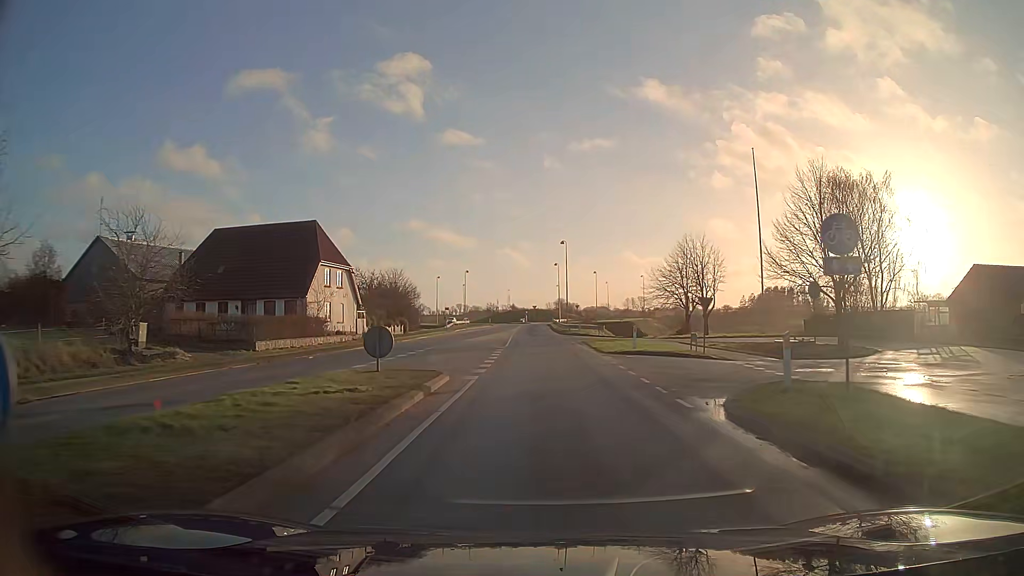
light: Day
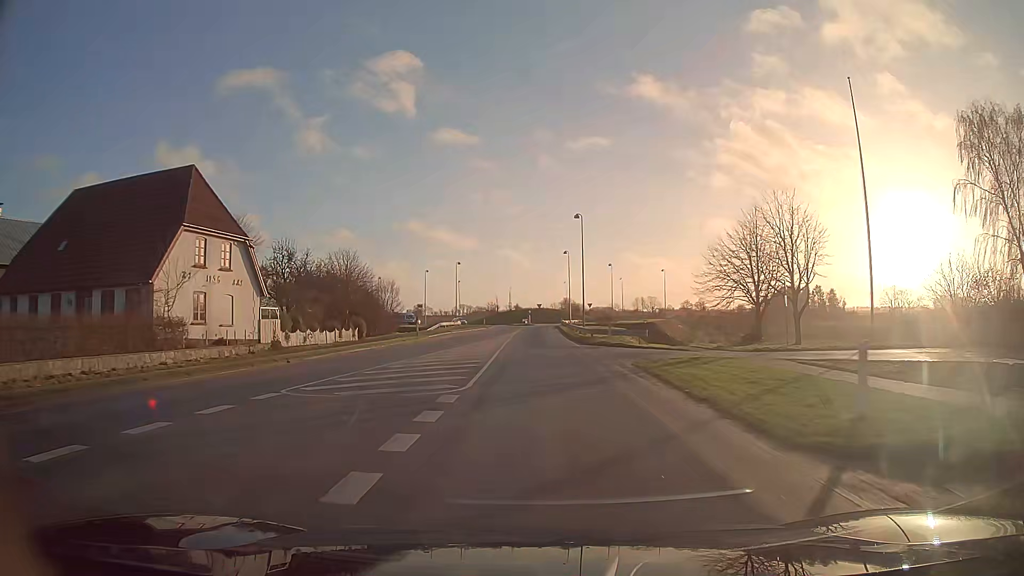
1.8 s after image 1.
(0.0, +20.0) m; 0°
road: secondary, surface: asphalt
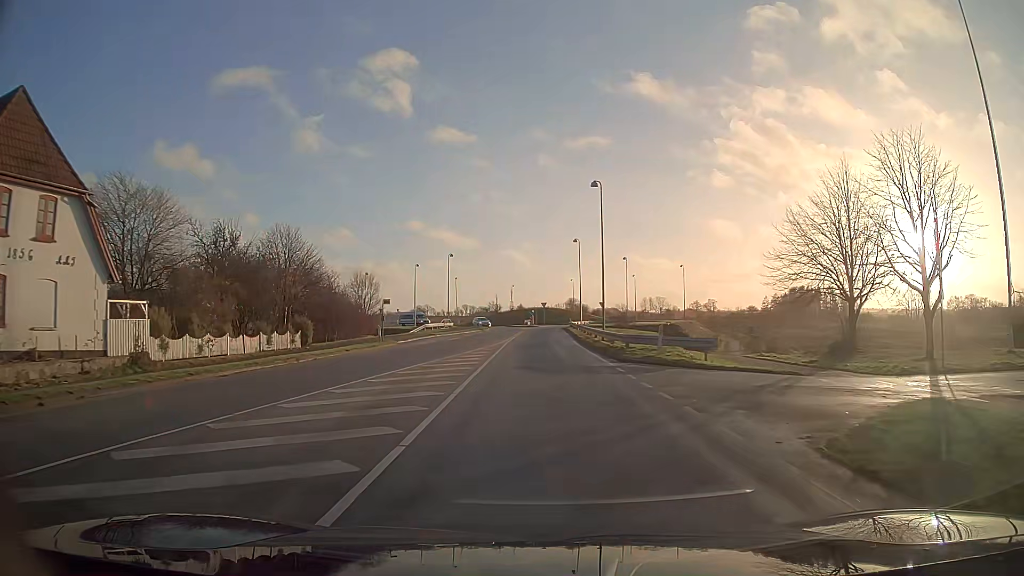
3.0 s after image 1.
(0.0, +13.7) m; -1°
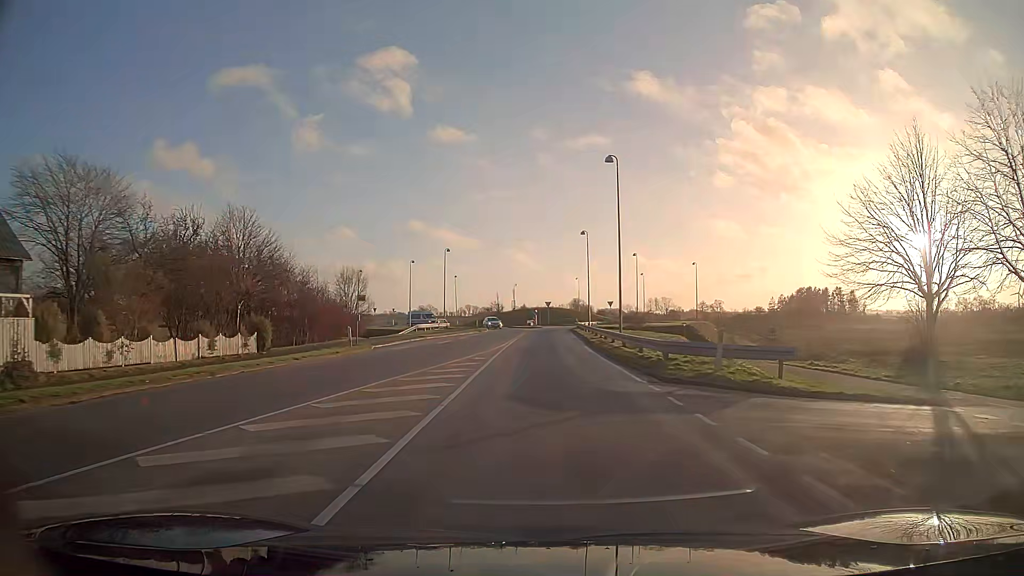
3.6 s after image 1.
(0.0, +6.8) m; 0°
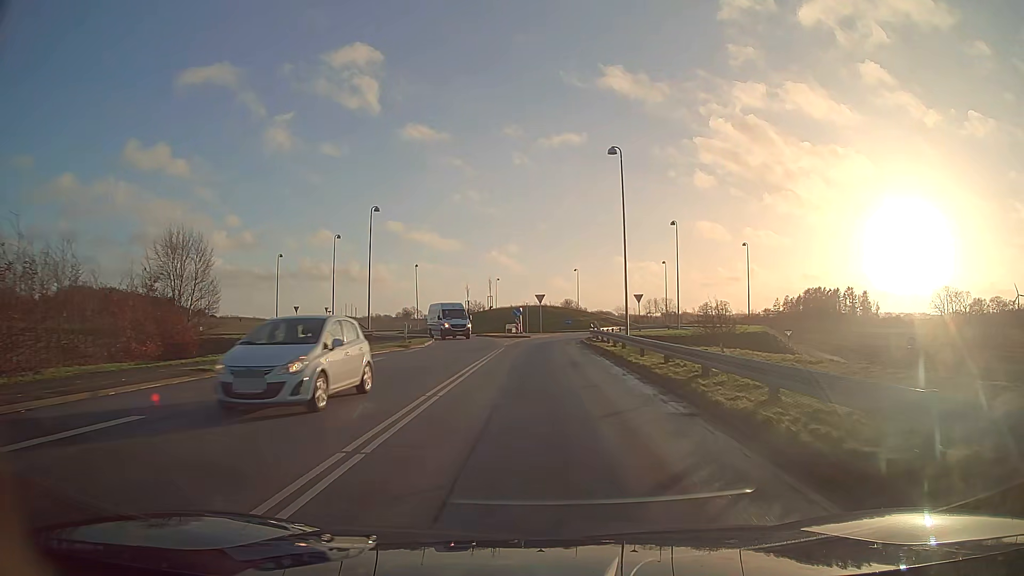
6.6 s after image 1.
(+0.2, +32.7) m; +1°
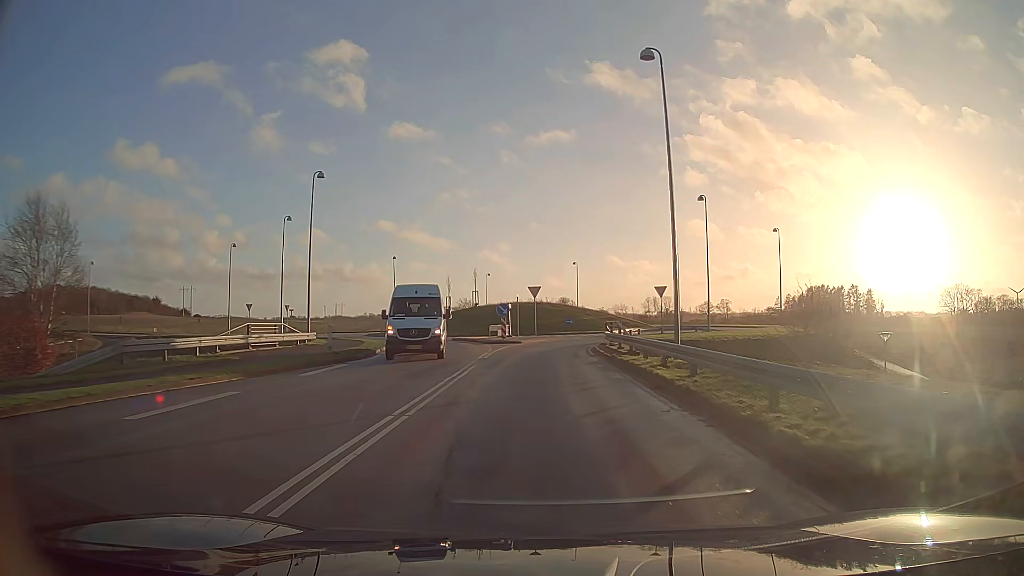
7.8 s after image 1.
(0.0, +12.3) m; 0°
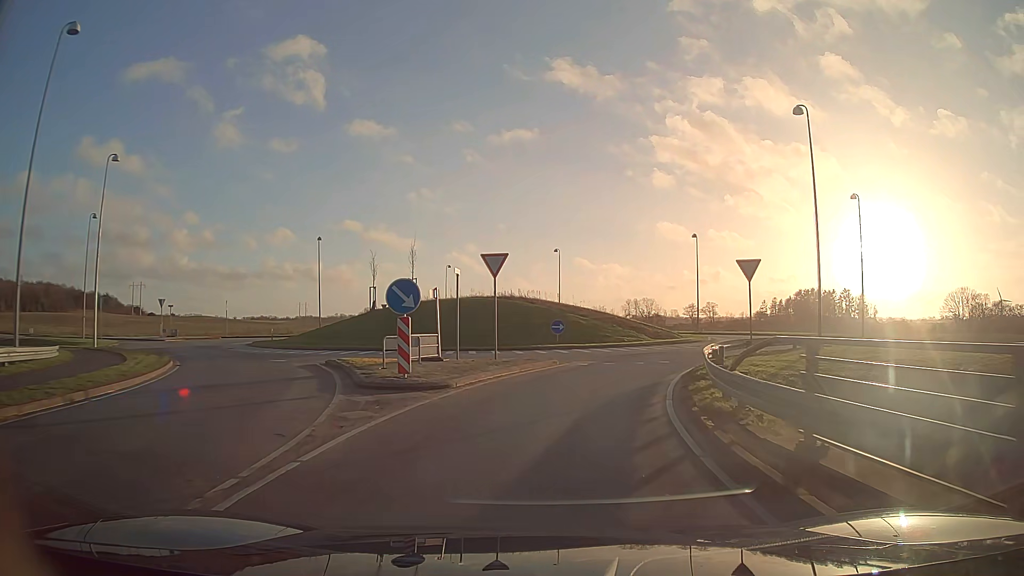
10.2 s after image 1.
(+0.2, +22.2) m; +2°
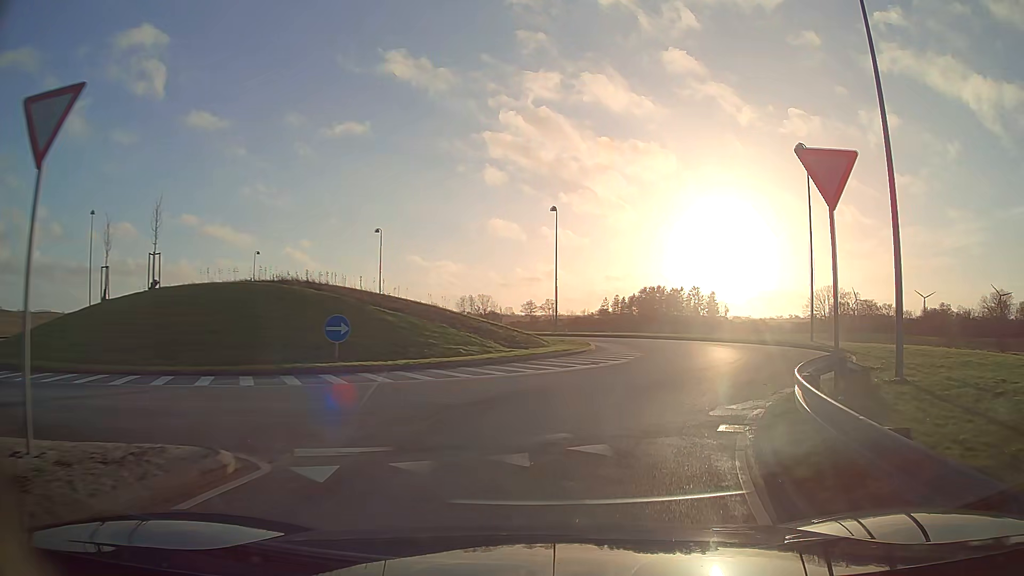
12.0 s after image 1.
(+1.5, +14.8) m; +14°
(+1, +10) (+4, +19) (+6, +29) (+3, +39) (-4, +46) (-13, +49) (-23, +47) (-31, +41) (-38, +35) (-47, +31) m
